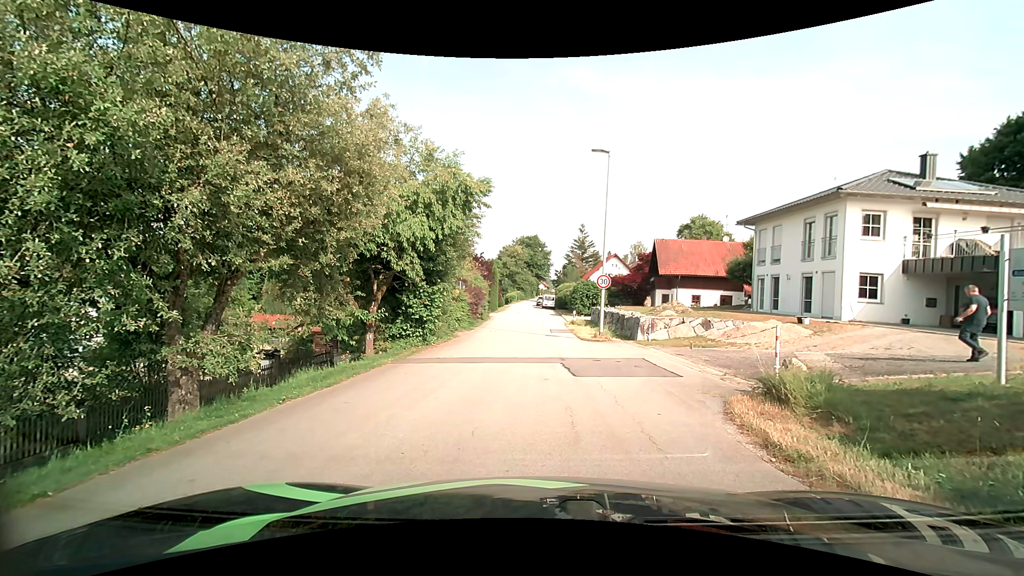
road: residential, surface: asphalt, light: Day
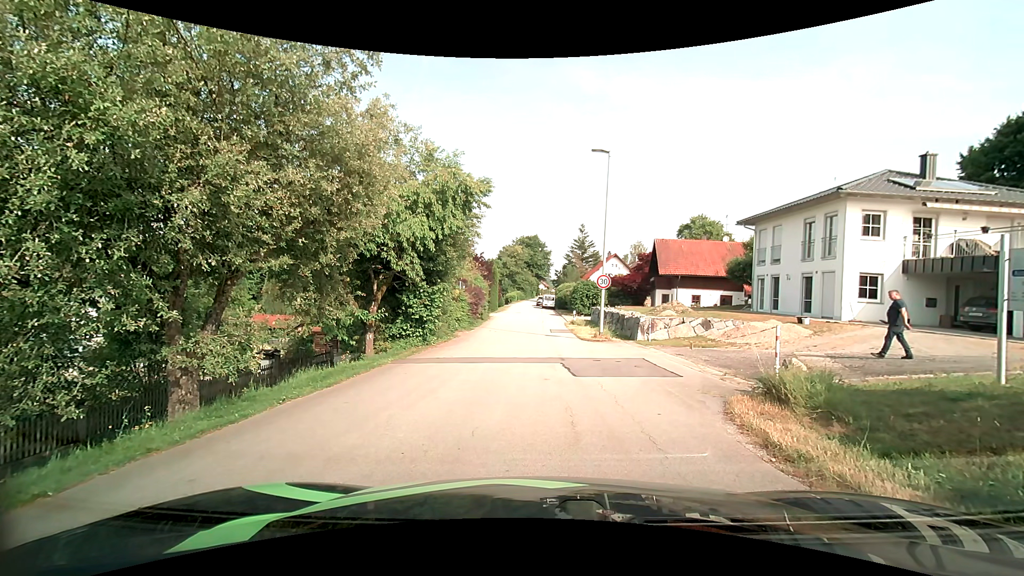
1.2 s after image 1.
(0.0, 0.0) m; 0°
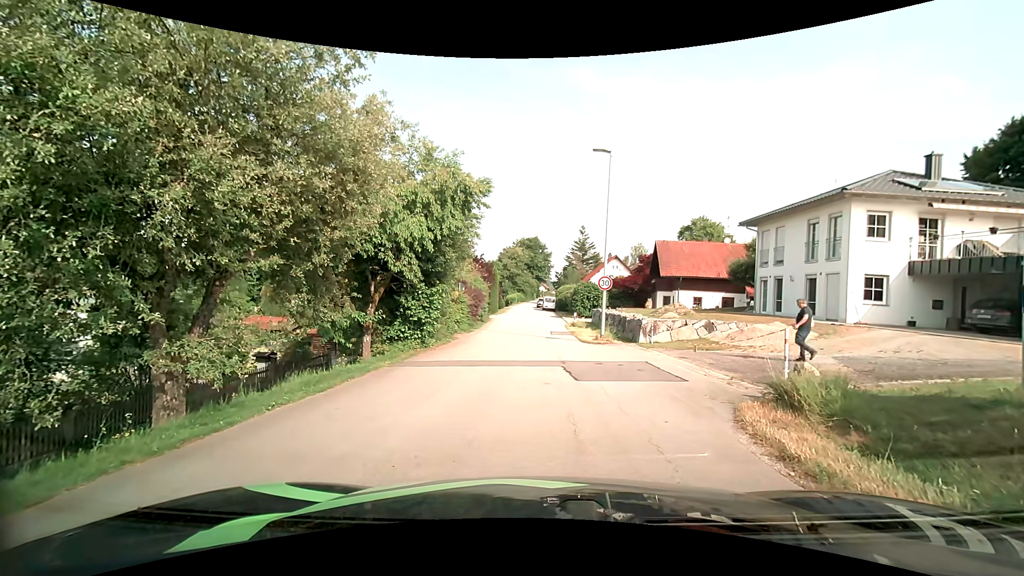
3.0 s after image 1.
(0.0, +0.3) m; 0°
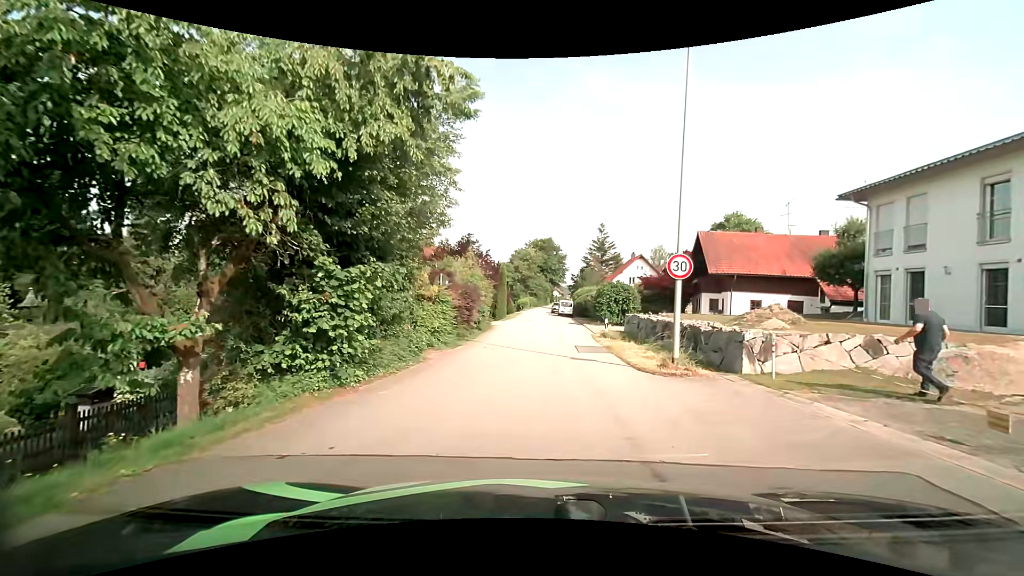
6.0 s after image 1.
(-0.2, +9.4) m; -1°
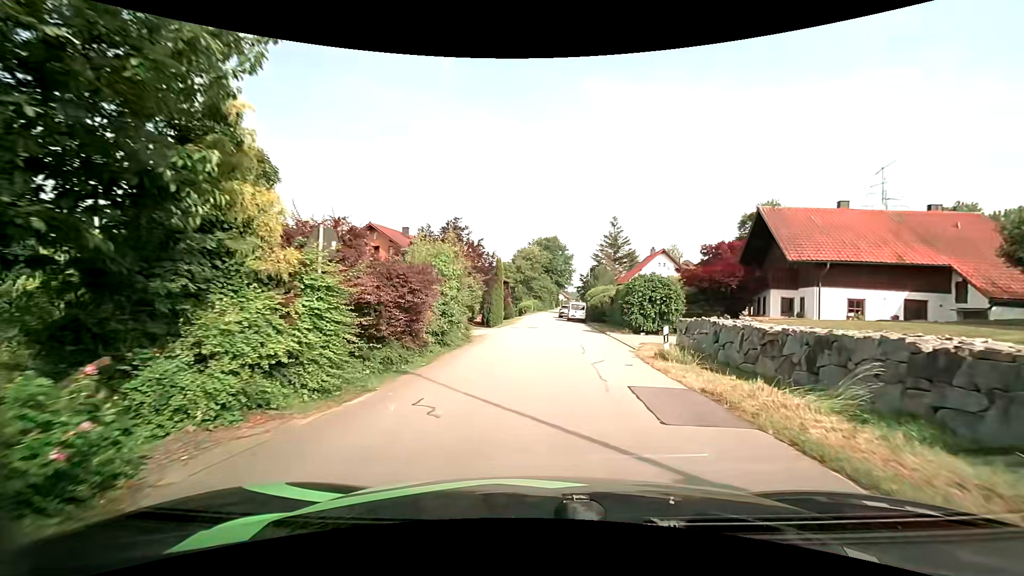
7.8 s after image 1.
(-0.1, +11.0) m; -1°
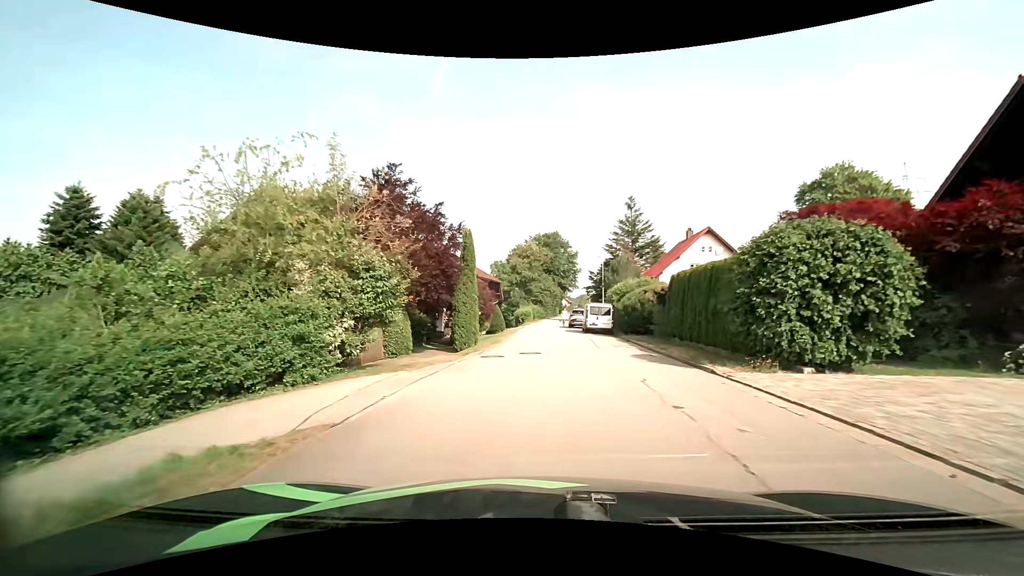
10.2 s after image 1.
(+0.1, +17.6) m; 0°
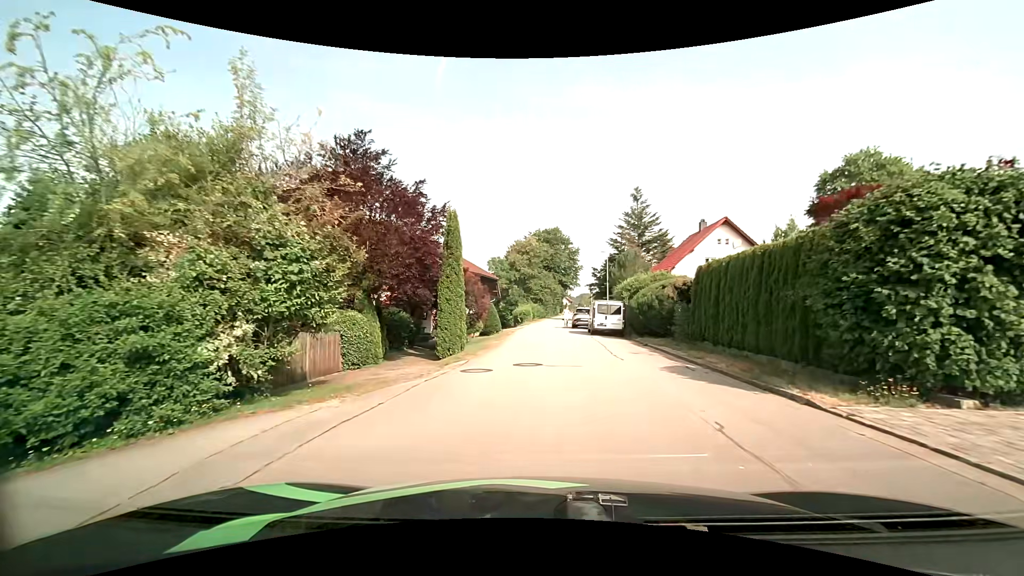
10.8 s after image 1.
(0.0, +4.1) m; +1°
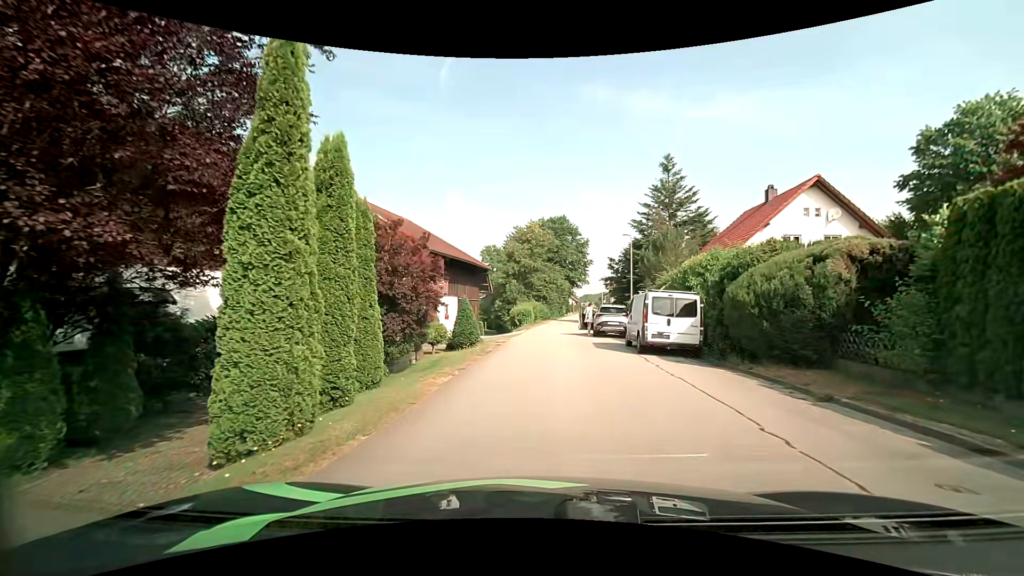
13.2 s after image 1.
(-0.1, +13.0) m; 0°
(0, +10) (0, +20) (0, +30) (+1, +40) (+2, +50) (+3, +60) (+4, +70) (+5, +80) (+6, +90) (+8, +100) m
